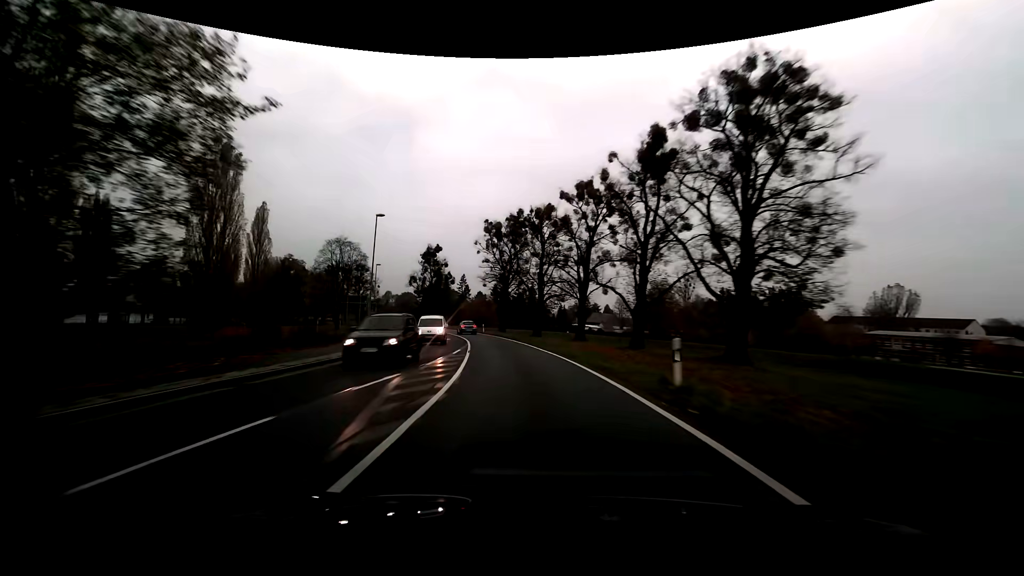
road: primary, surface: asphalt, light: Day
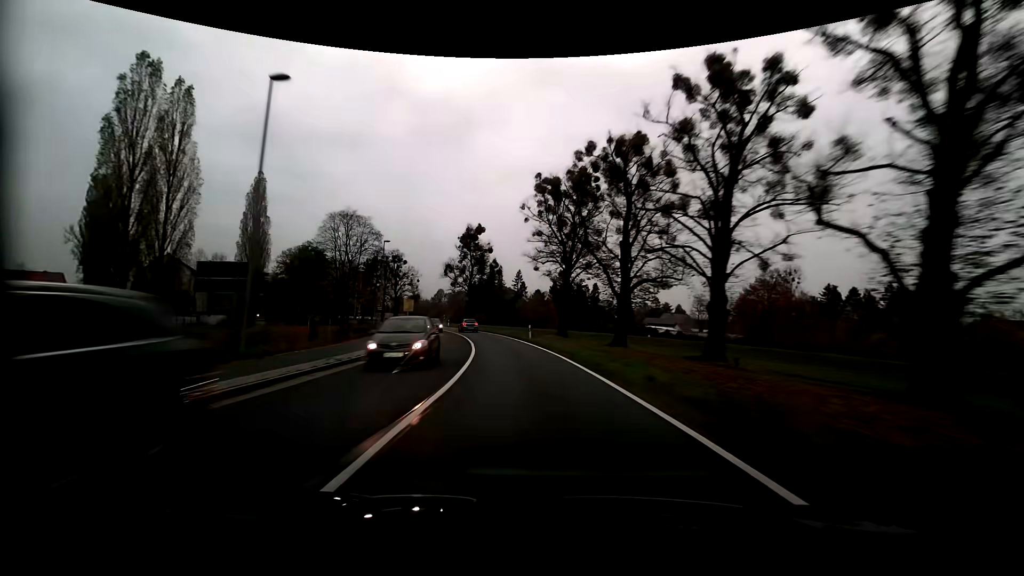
(-1.6, +24.9) m; -7°
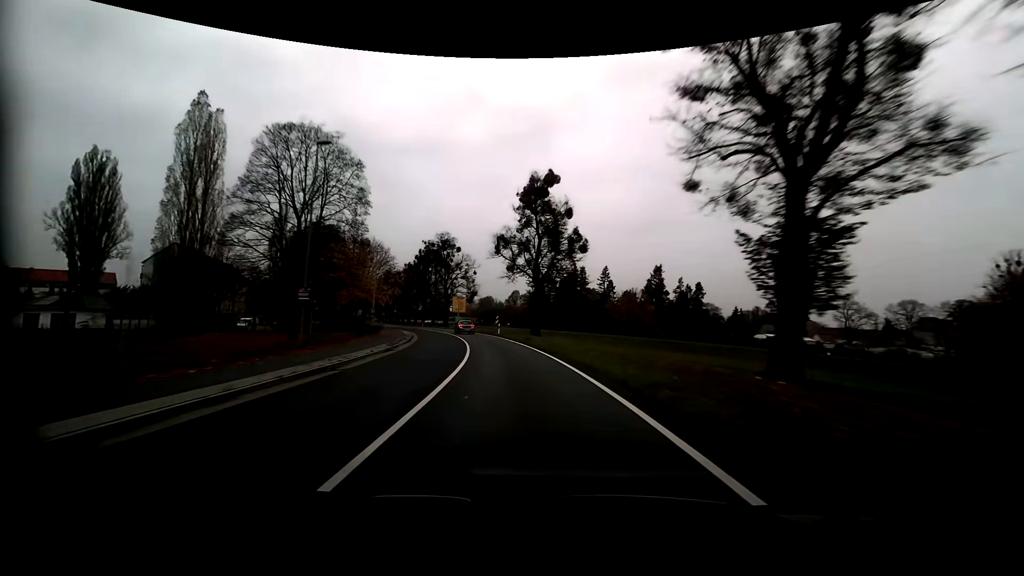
(-2.8, +34.3) m; -10°
